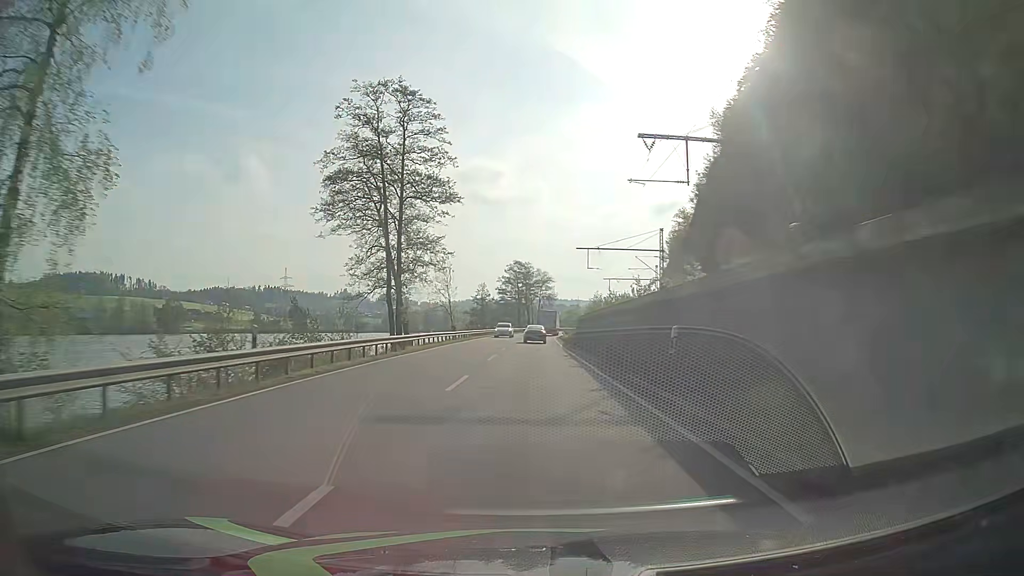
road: primary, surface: asphalt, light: Day
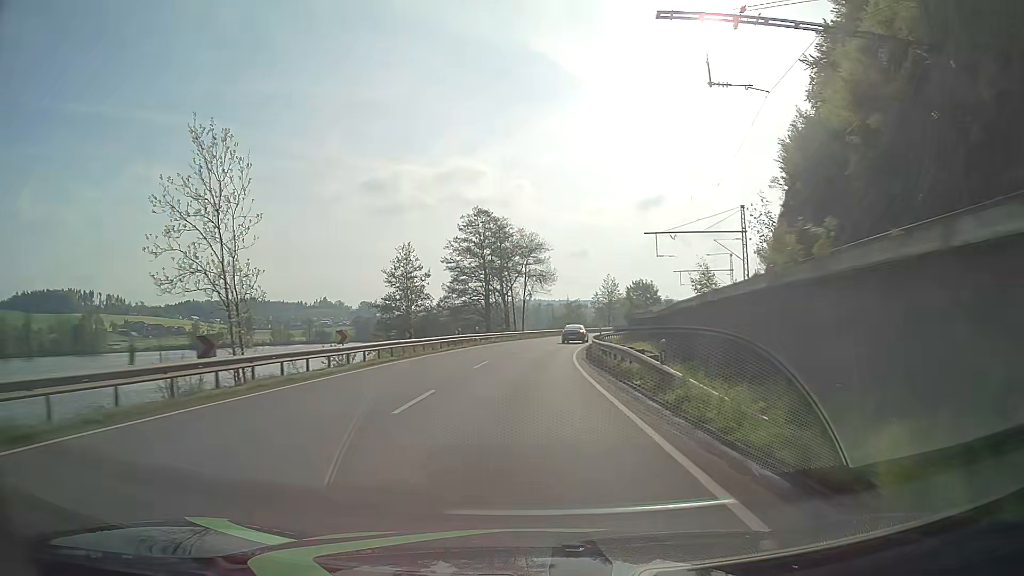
(+0.8, +62.5) m; +1°
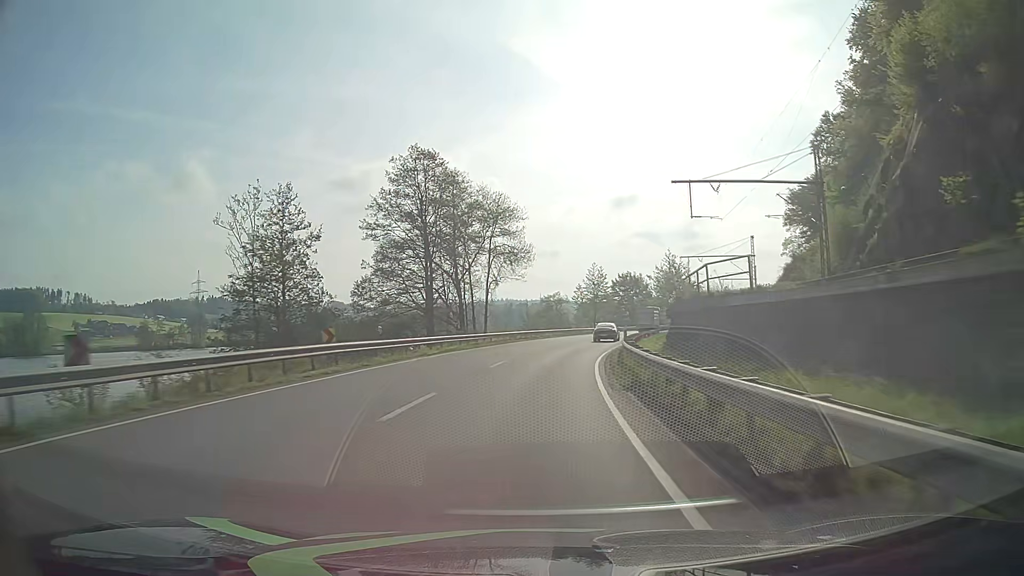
(+0.3, +25.0) m; +2°
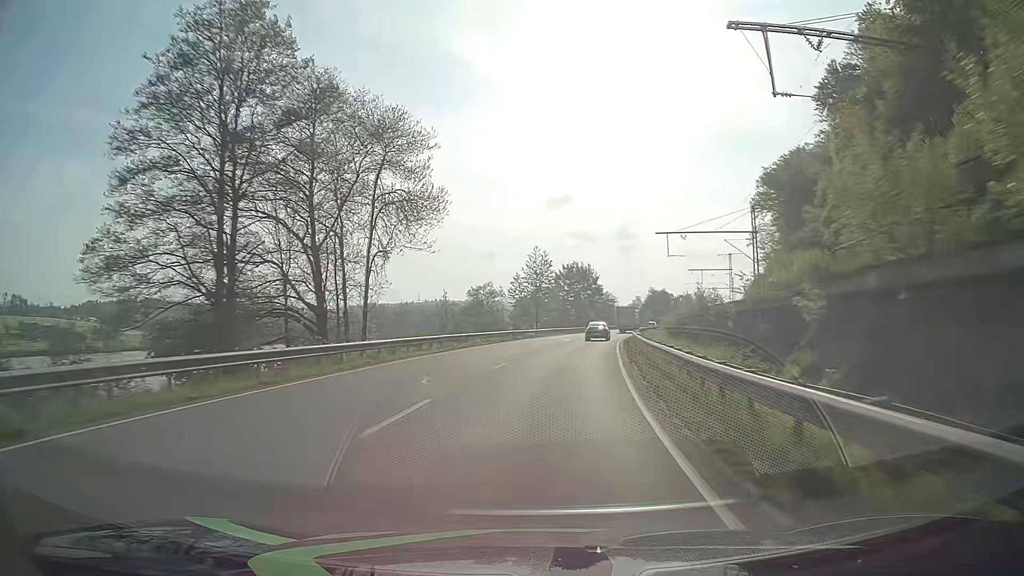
(+1.0, +24.9) m; +5°
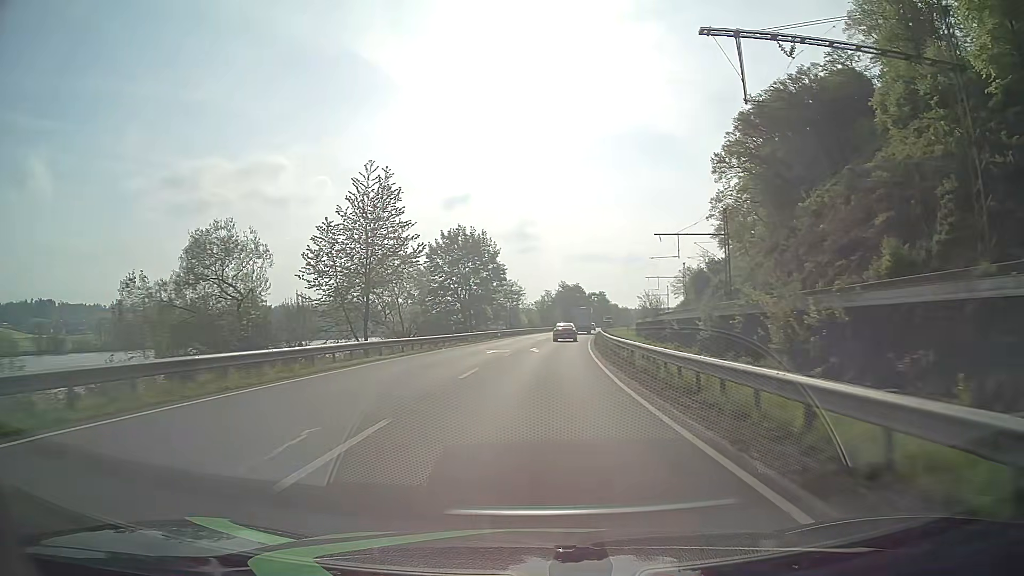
(+4.1, +49.7) m; +9°
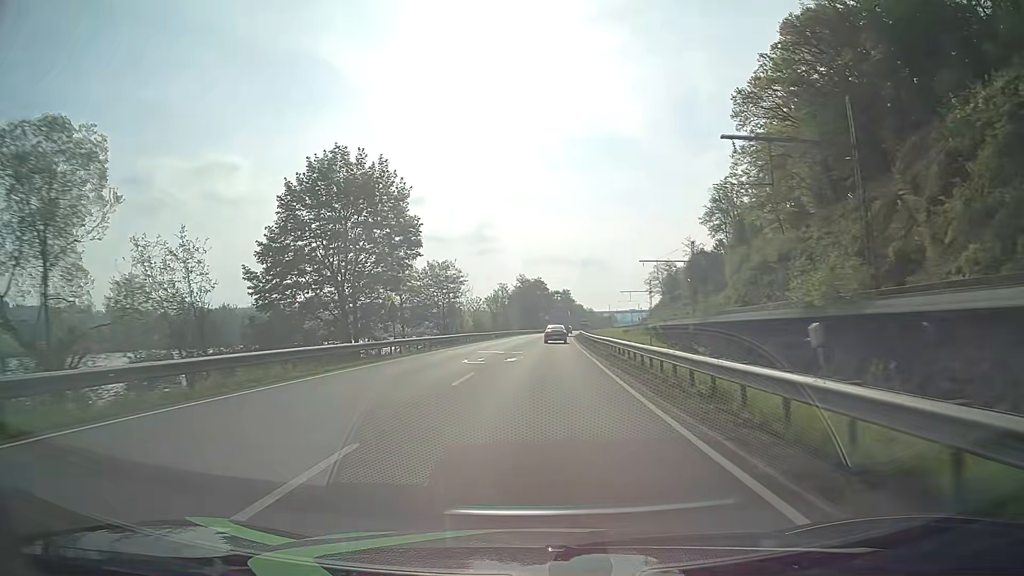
(+1.4, +37.5) m; +4°
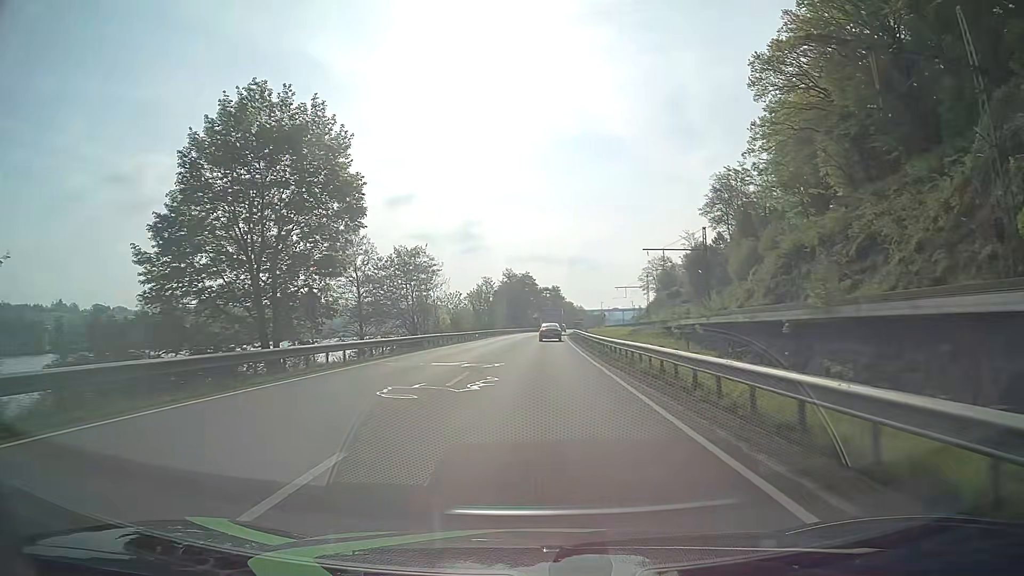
(+0.1, +12.5) m; +1°
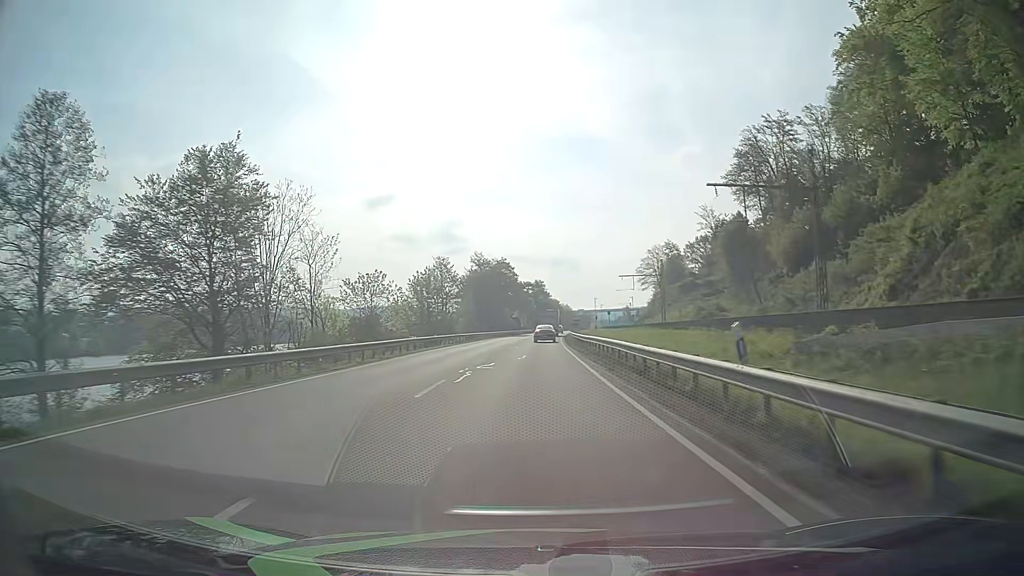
(+0.6, +37.7) m; +2°
(0, +10) (0, +20) (0, +30) (0, +40) (0, +50) (0, +60) (+1, +70) (+1, +80) (+1, +90) (+2, +100) m
